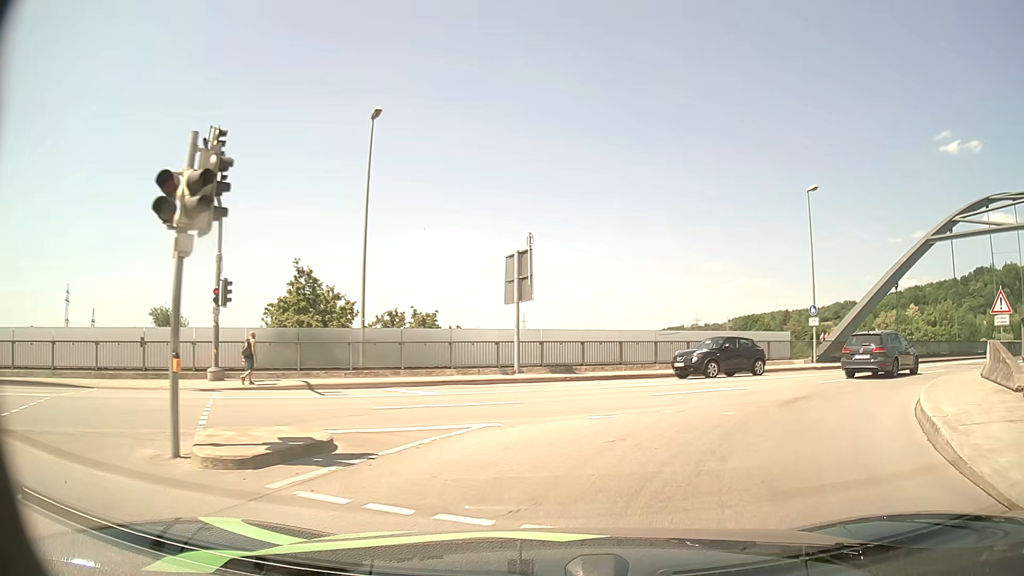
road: primary_link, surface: asphalt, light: Day
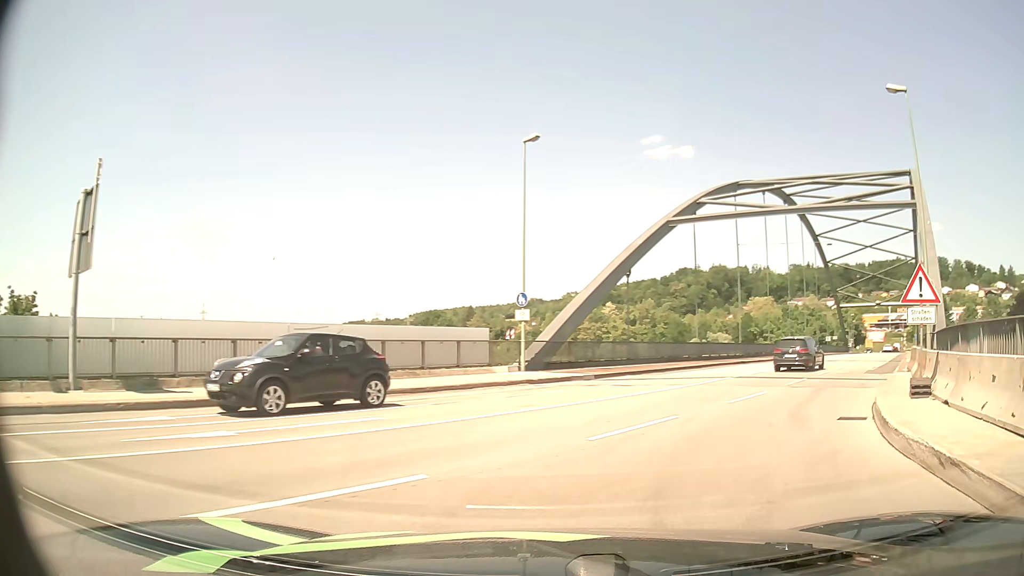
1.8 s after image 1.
(+2.3, +10.6) m; +26°
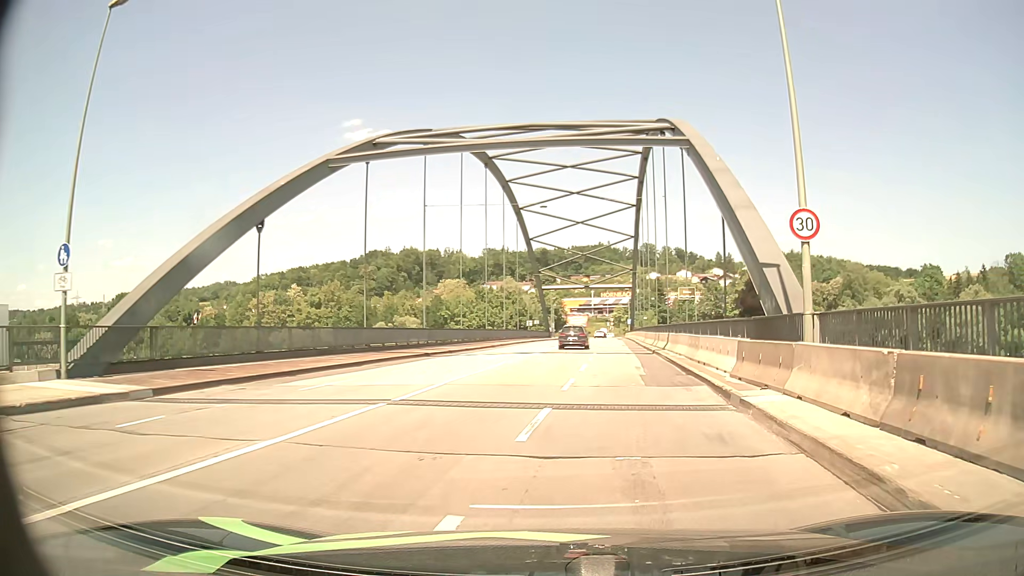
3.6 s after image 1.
(+3.3, +12.1) m; +27°
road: primary
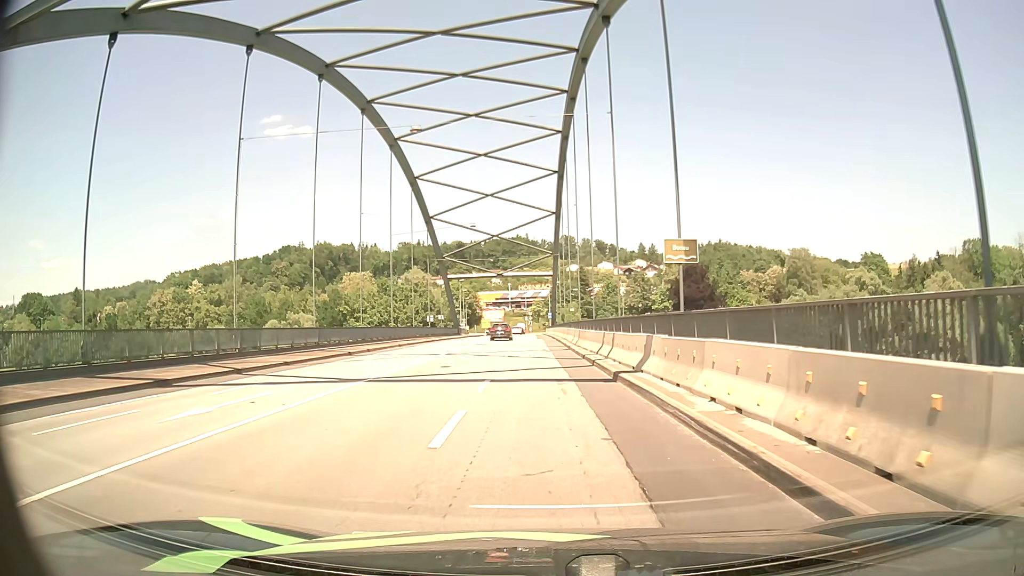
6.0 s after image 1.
(+1.9, +18.6) m; +7°
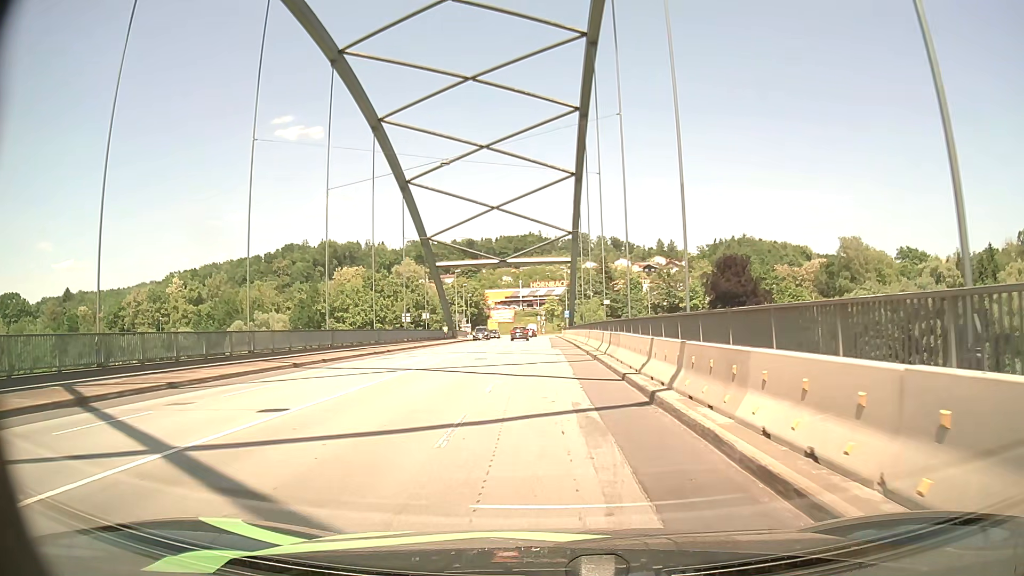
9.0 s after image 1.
(-0.3, +23.8) m; -1°
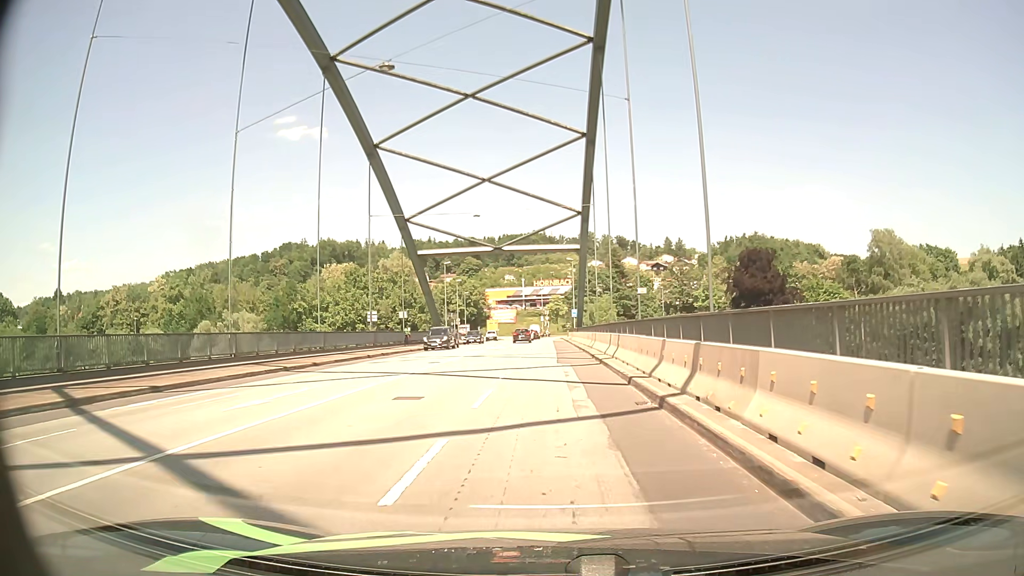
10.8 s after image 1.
(-0.1, +14.3) m; -1°
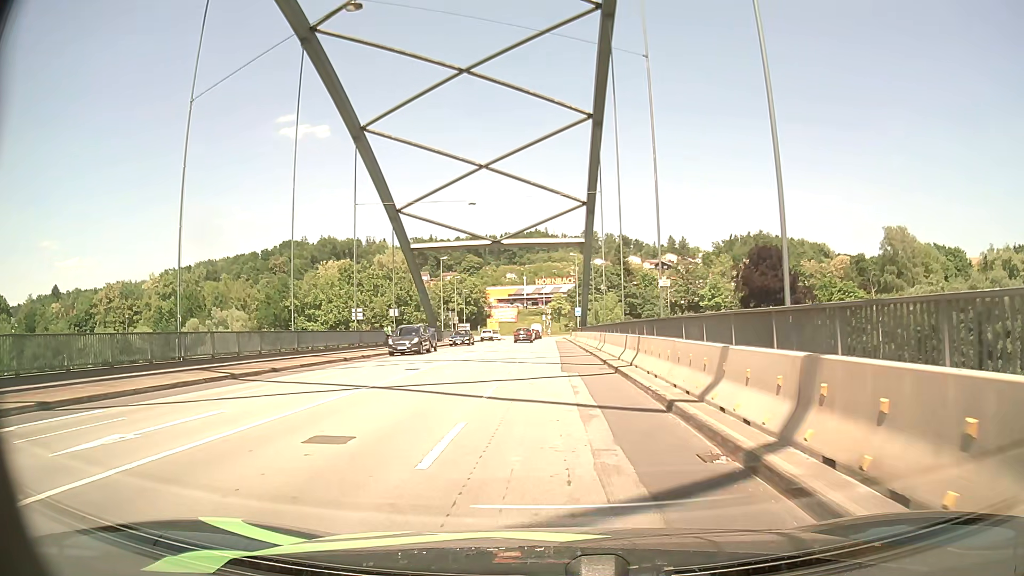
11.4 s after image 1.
(0.0, +4.7) m; 0°
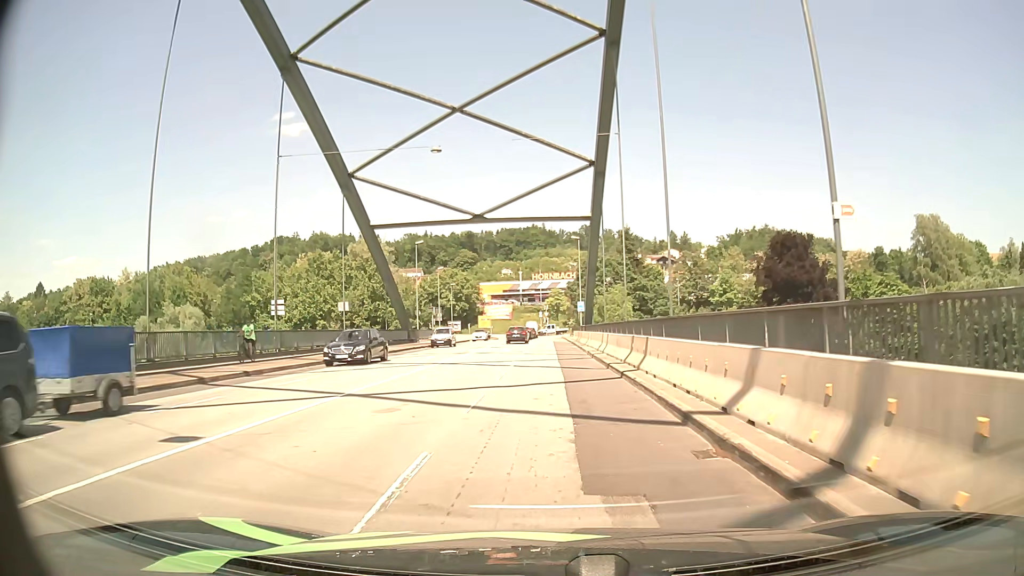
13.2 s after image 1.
(+0.1, +14.1) m; 0°
(0, +10) (0, +20) (0, +30) (0, +40) (0, +50) (0, +60) (0, +70) (0, +80) (0, +90) (0, +100) m
